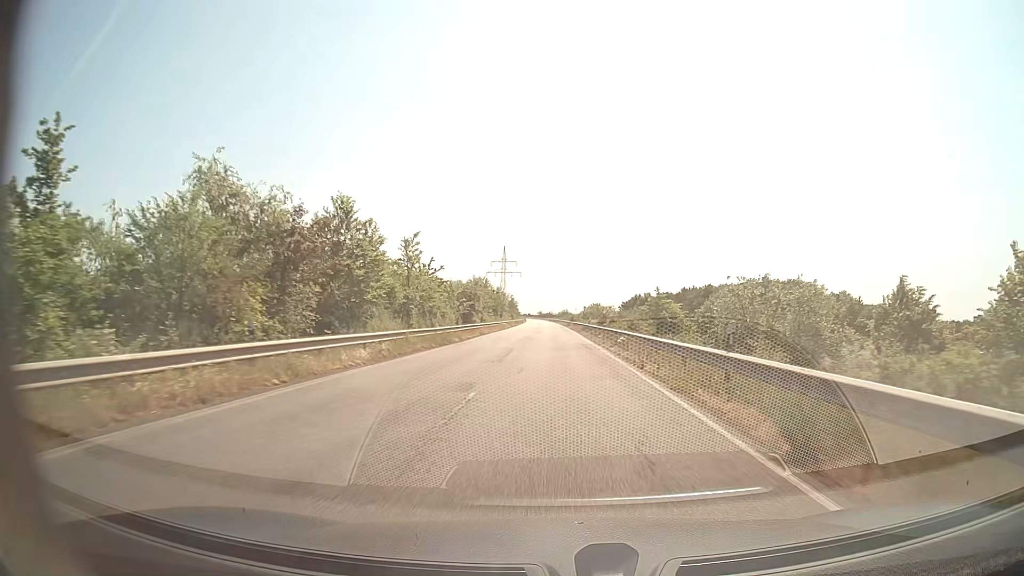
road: secondary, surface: asphalt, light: Day
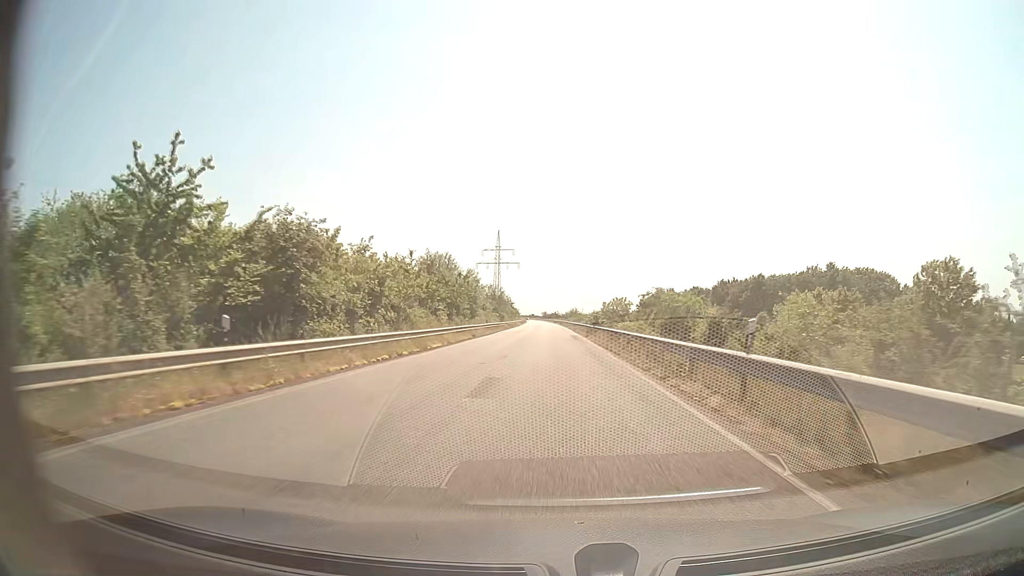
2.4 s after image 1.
(-0.2, +45.3) m; 0°
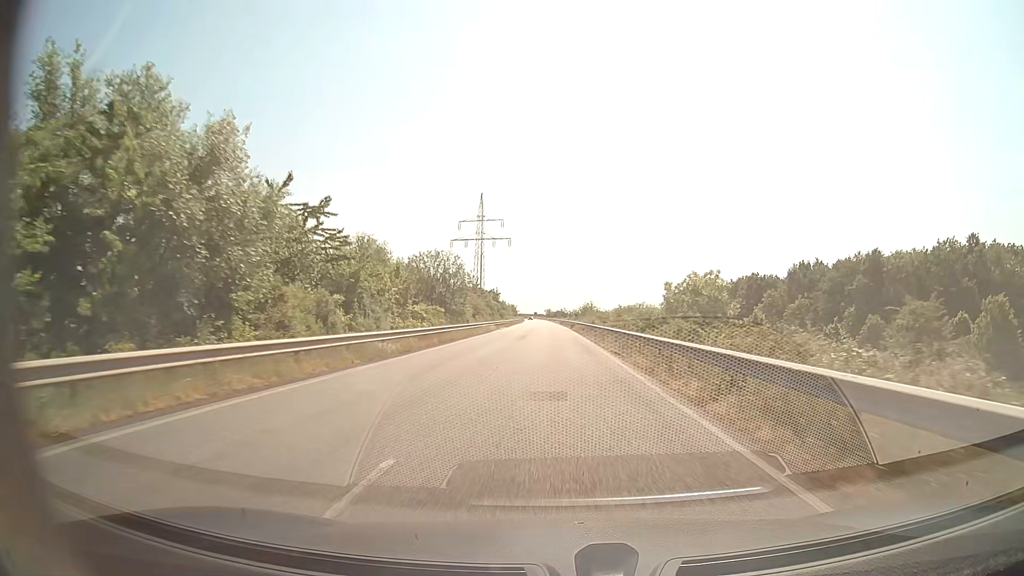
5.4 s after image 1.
(-0.4, +56.6) m; -1°
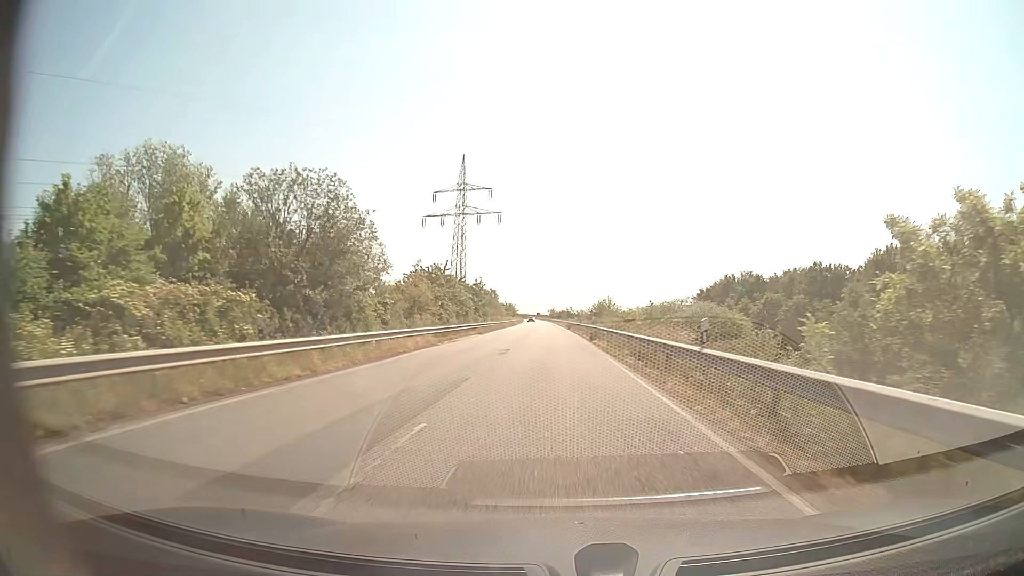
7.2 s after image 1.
(-0.1, +34.0) m; 0°
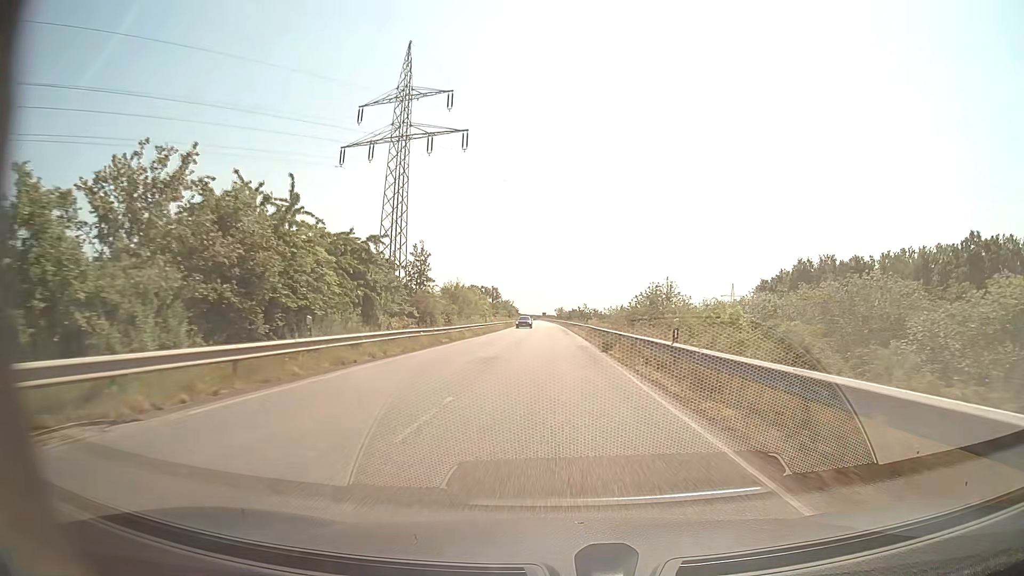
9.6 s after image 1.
(-0.3, +45.3) m; -1°
(0, +10) (0, +20) (0, +30) (0, +40) (0, +50) (0, +60) (-1, +70) (-1, +80) (-1, +90) (-1, +100) m
